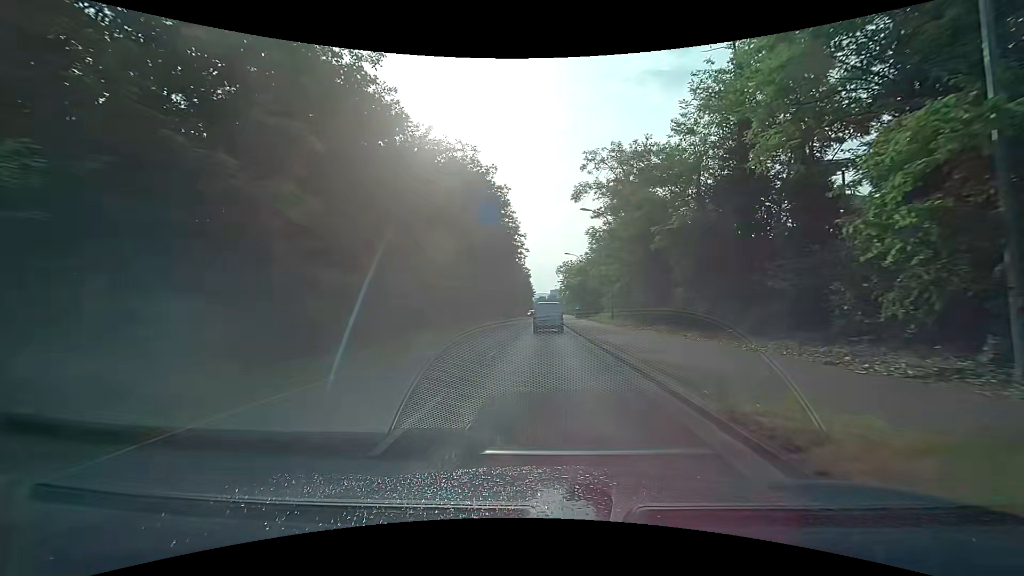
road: secondary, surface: asphalt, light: Day
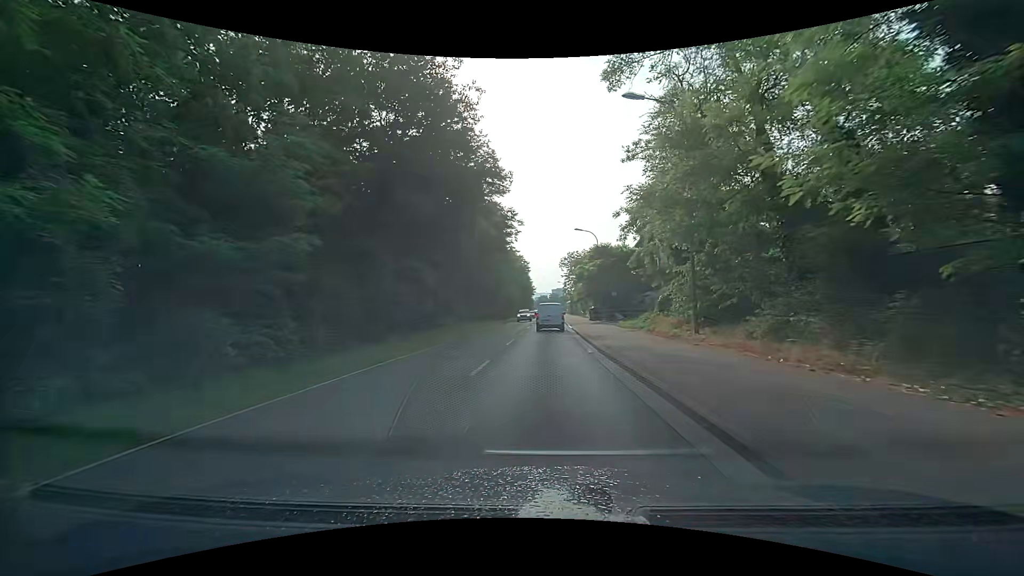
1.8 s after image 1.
(-0.7, +21.6) m; -2°
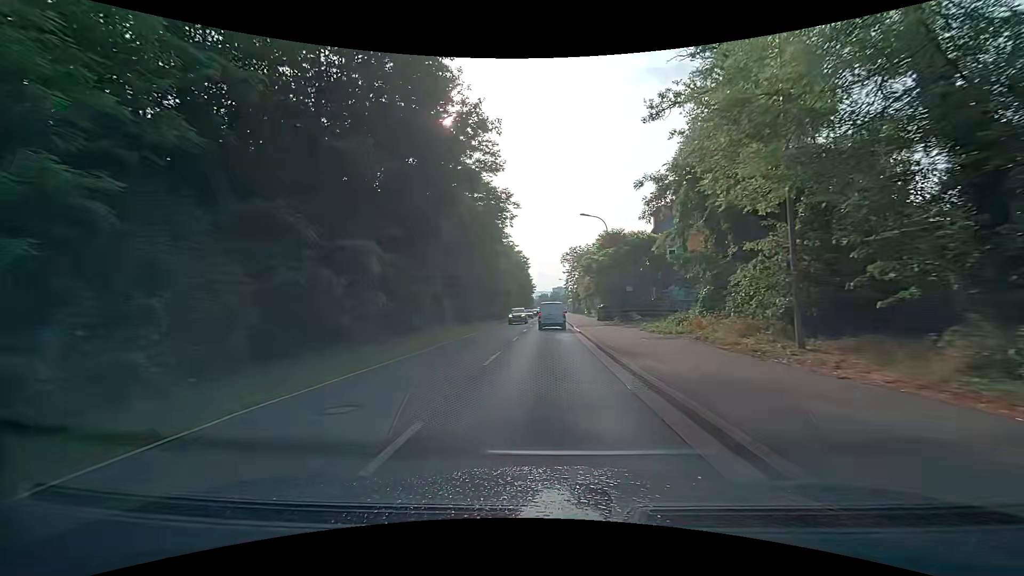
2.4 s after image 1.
(-0.1, +7.3) m; -1°
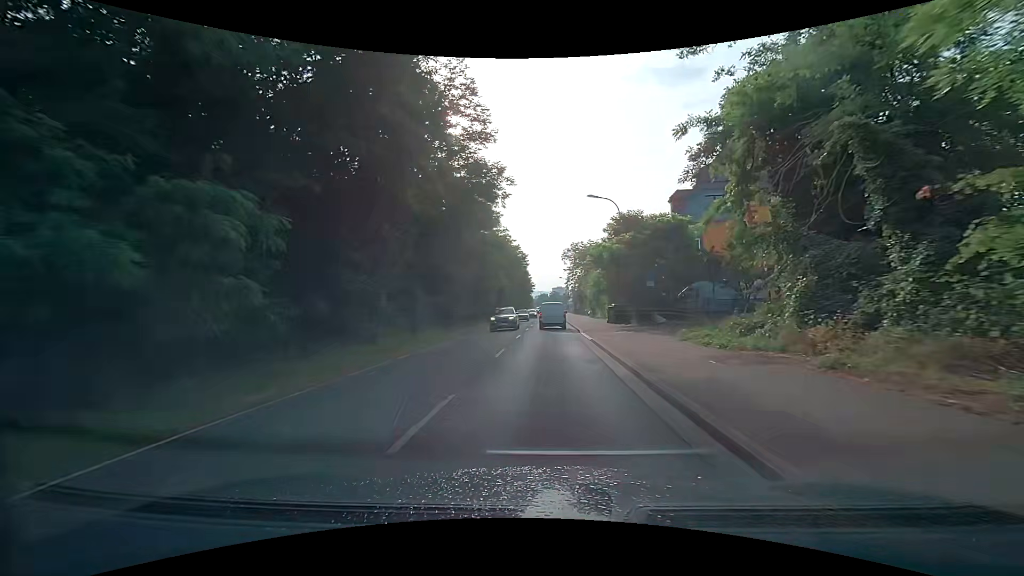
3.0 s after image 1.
(0.0, +7.3) m; 0°
